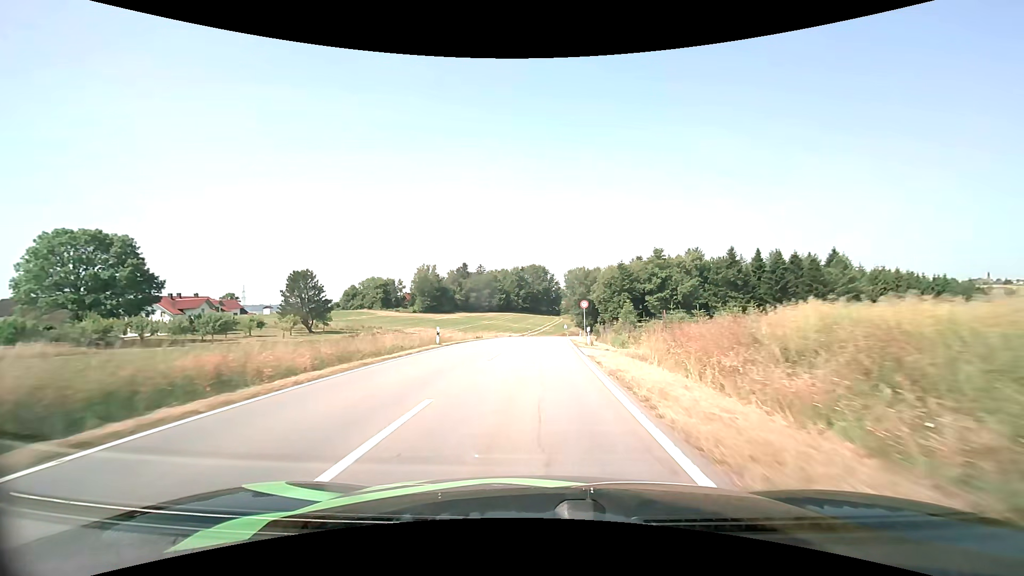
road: tertiary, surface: asphalt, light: Day
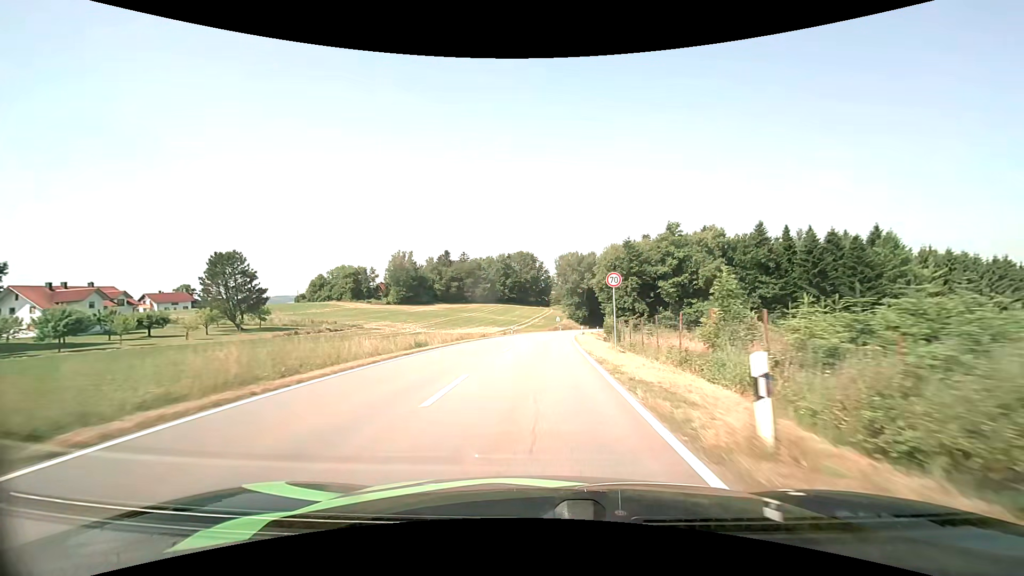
(+0.2, +20.9) m; +1°
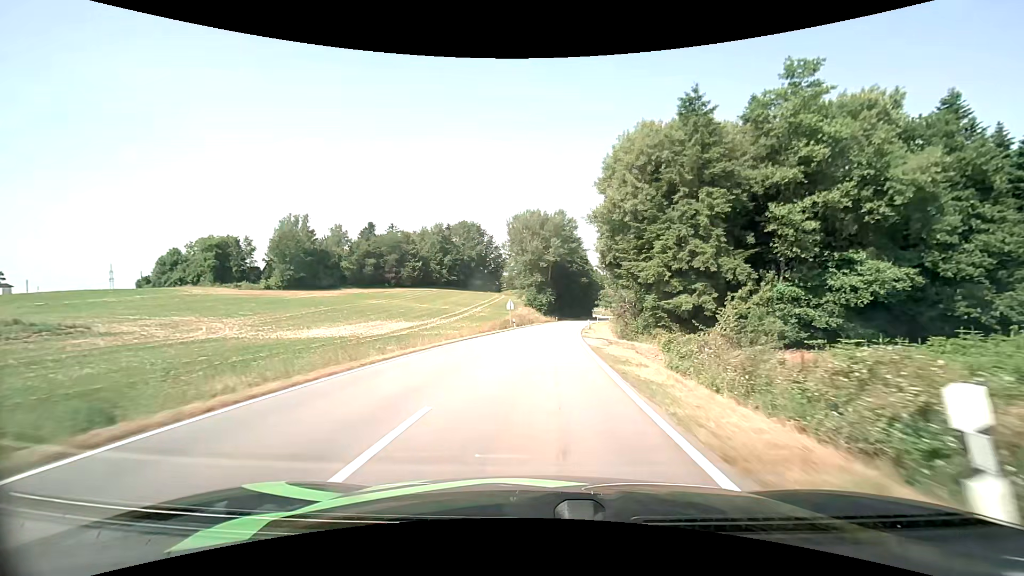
(+2.2, +53.7) m; +5°
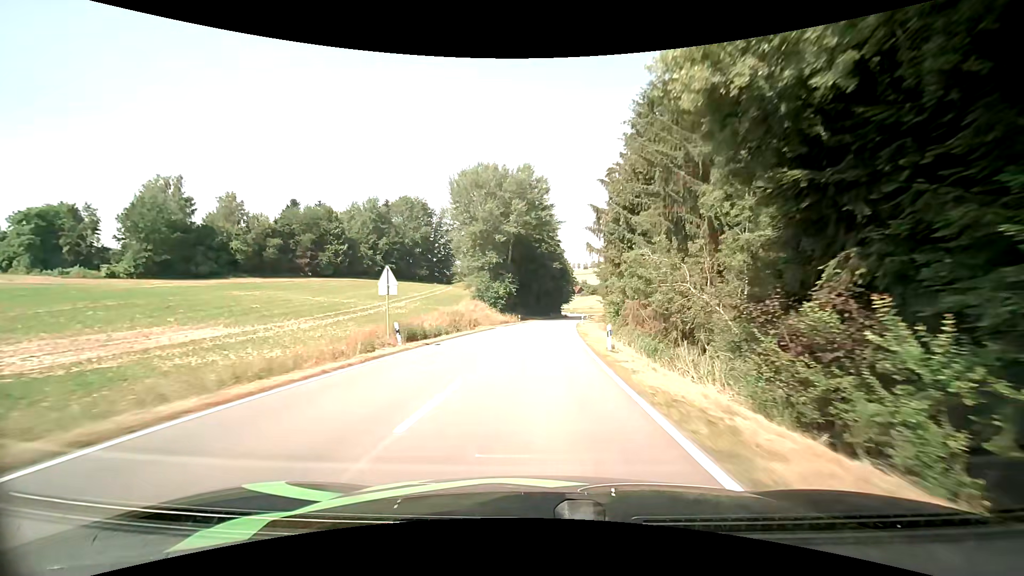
(+1.2, +34.6) m; +4°
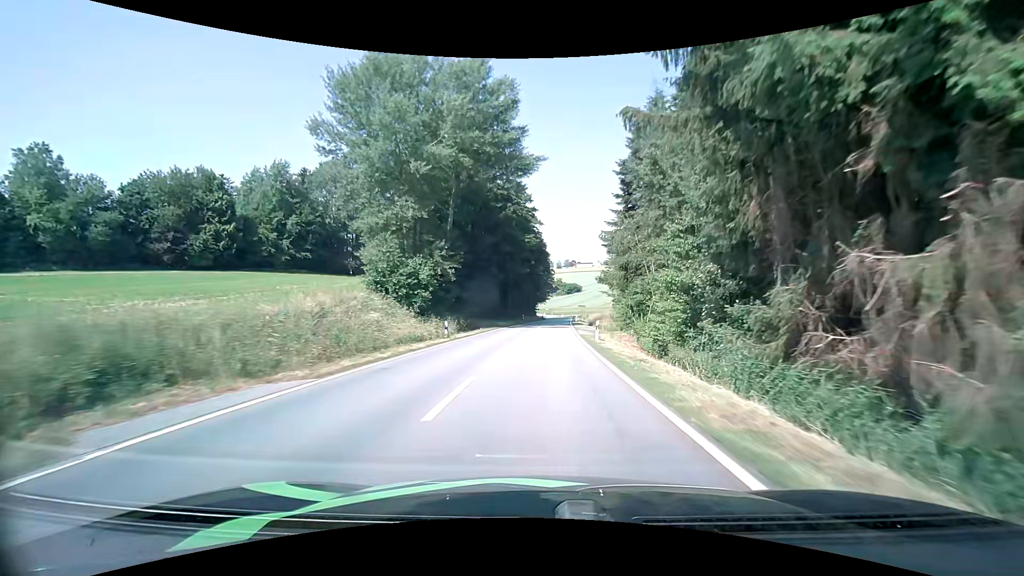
(+0.9, +36.3) m; +3°
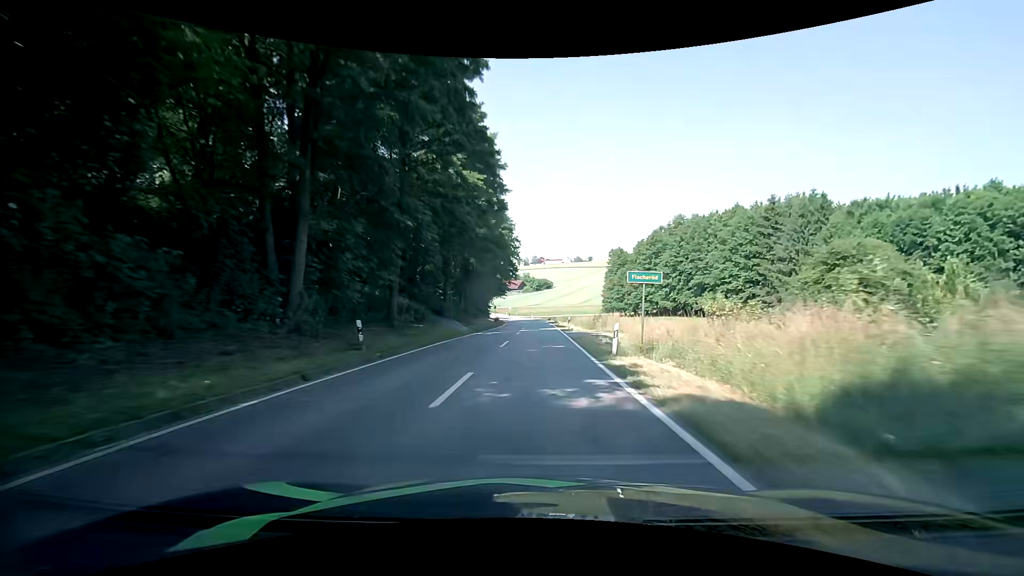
(+2.1, +60.4) m; +4°
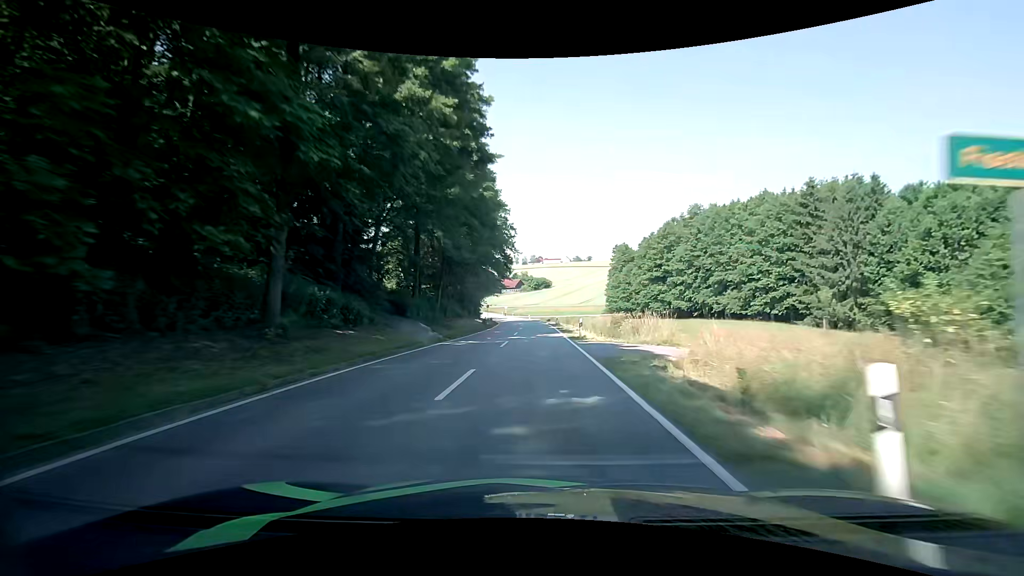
(0.0, +12.1) m; 0°
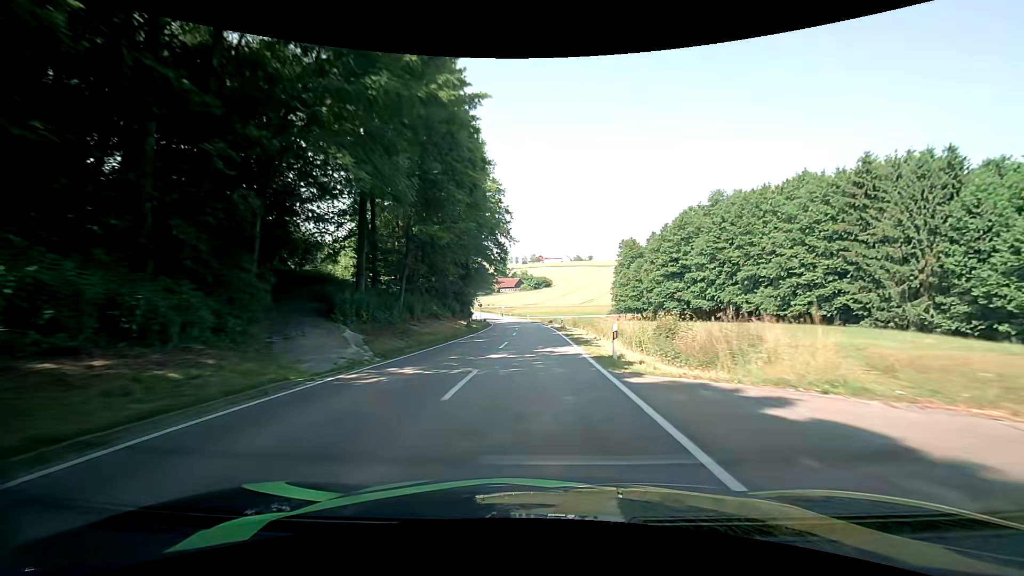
(-0.1, +12.0) m; -1°
(0, +10) (0, +20) (0, +30) (0, +40) (-1, +50) (-1, +60) (-2, +70) (-3, +80) (-4, +90) (-5, +100) m
